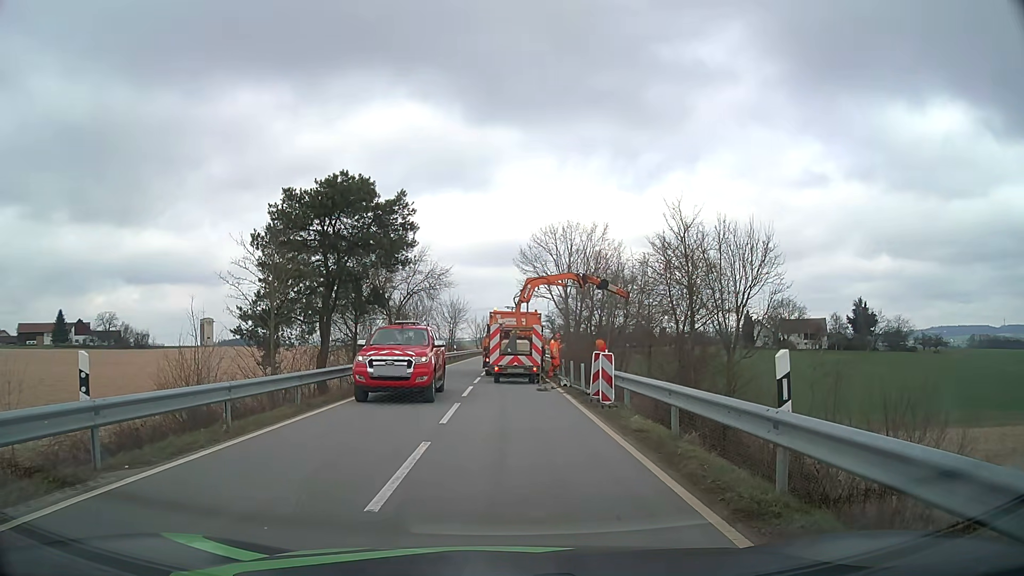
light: Day
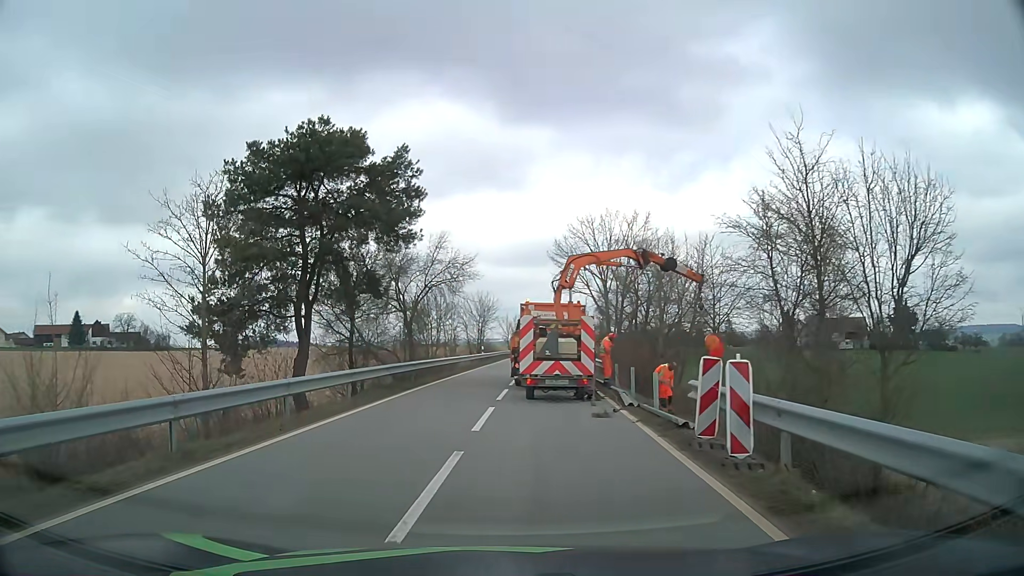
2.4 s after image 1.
(0.0, +7.3) m; -3°
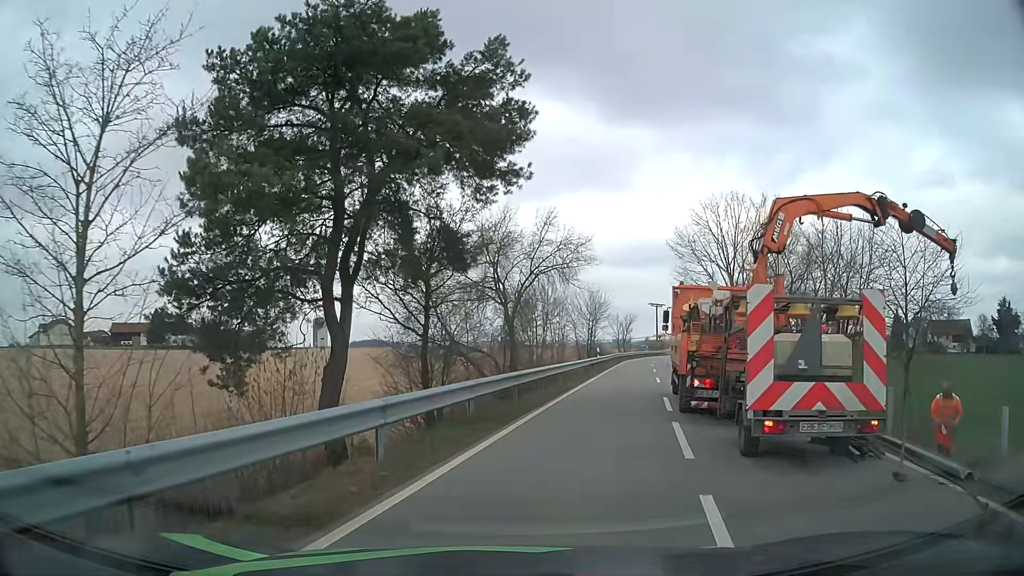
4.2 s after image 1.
(-0.9, +8.6) m; -8°
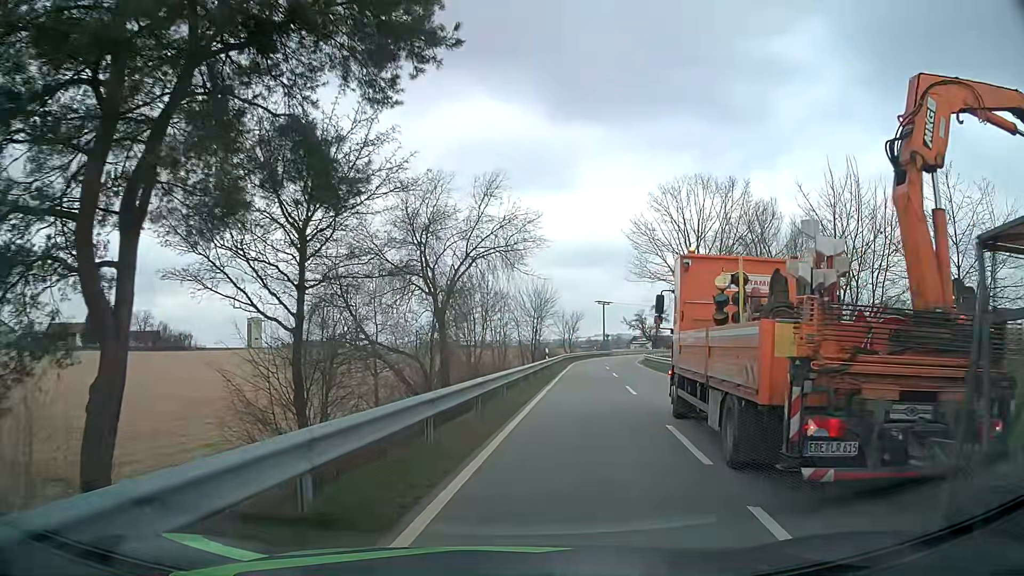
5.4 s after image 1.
(+0.2, +6.6) m; +5°
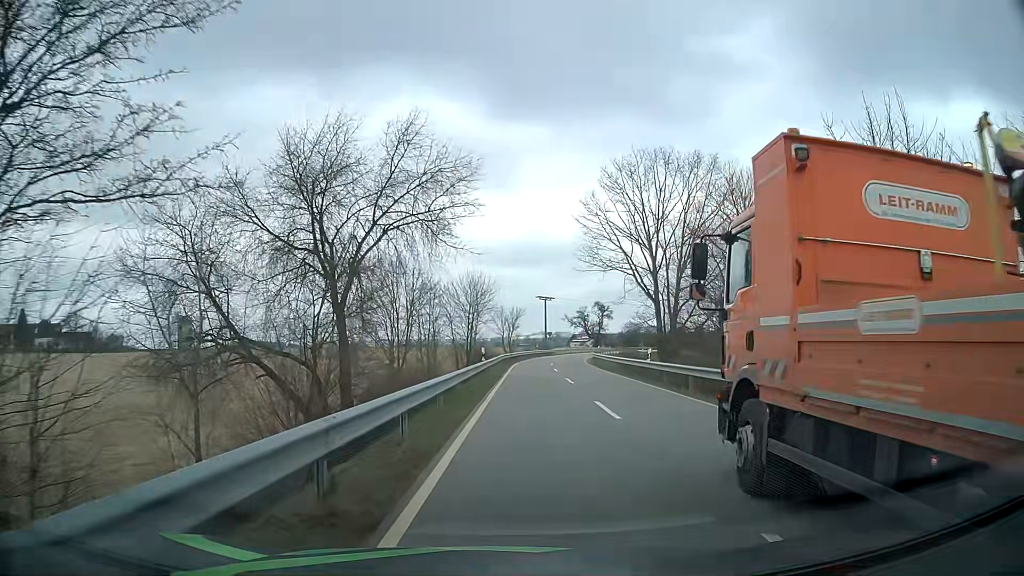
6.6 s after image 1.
(+0.4, +7.2) m; +6°
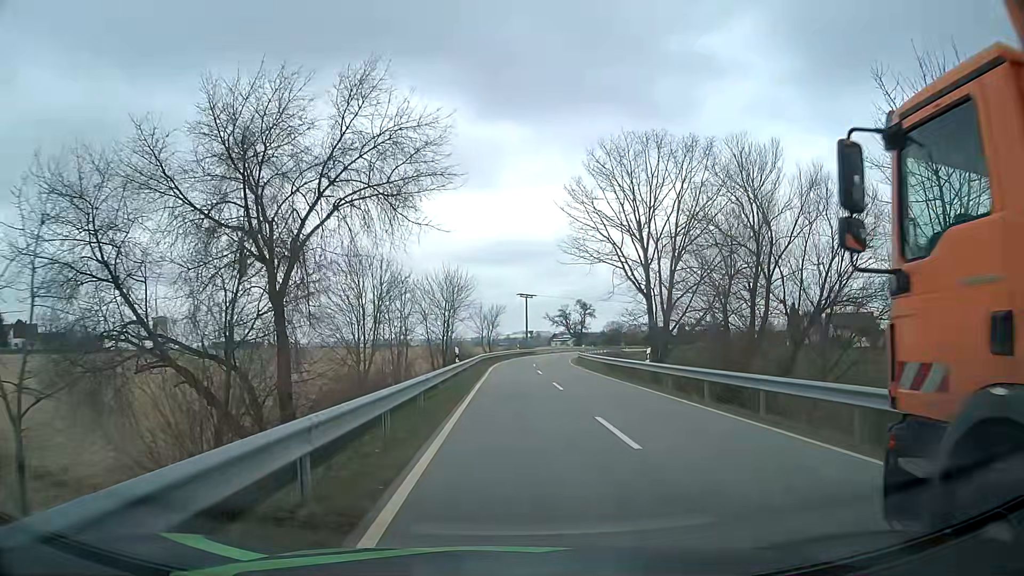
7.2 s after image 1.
(0.0, +4.0) m; +1°
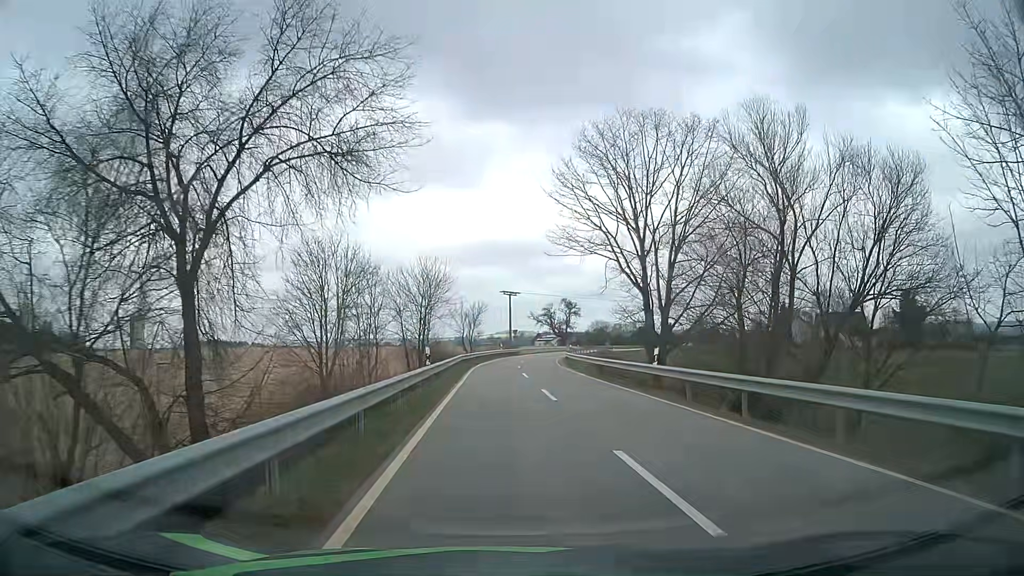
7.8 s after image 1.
(0.0, +4.3) m; +2°
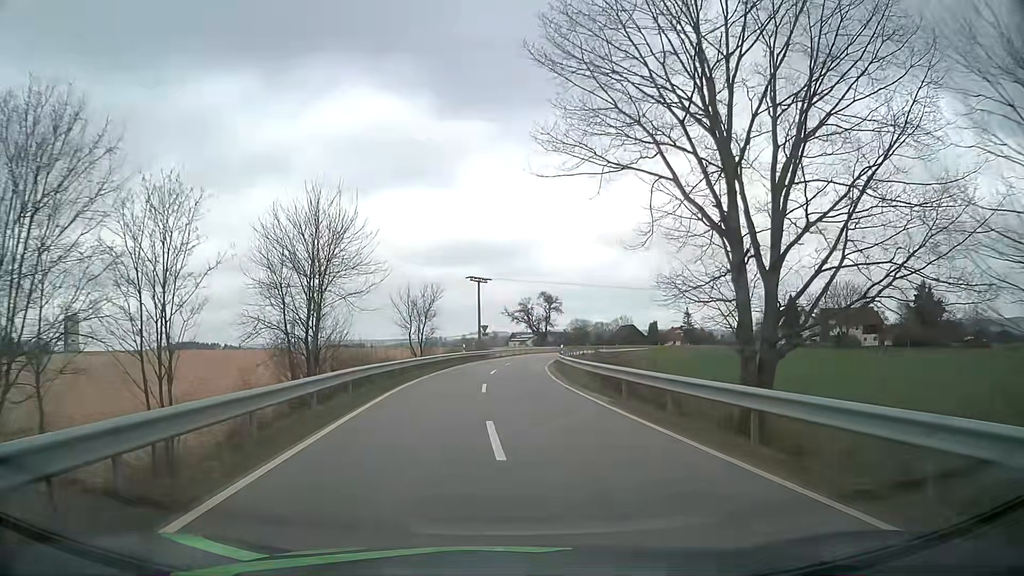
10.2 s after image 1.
(+0.5, +20.8) m; +2°
(0, +10) (0, +20) (0, +30) (0, +40) (+1, +50) (+2, +60) (+3, +70) (+5, +80) (+7, +89) (+10, +99) m
